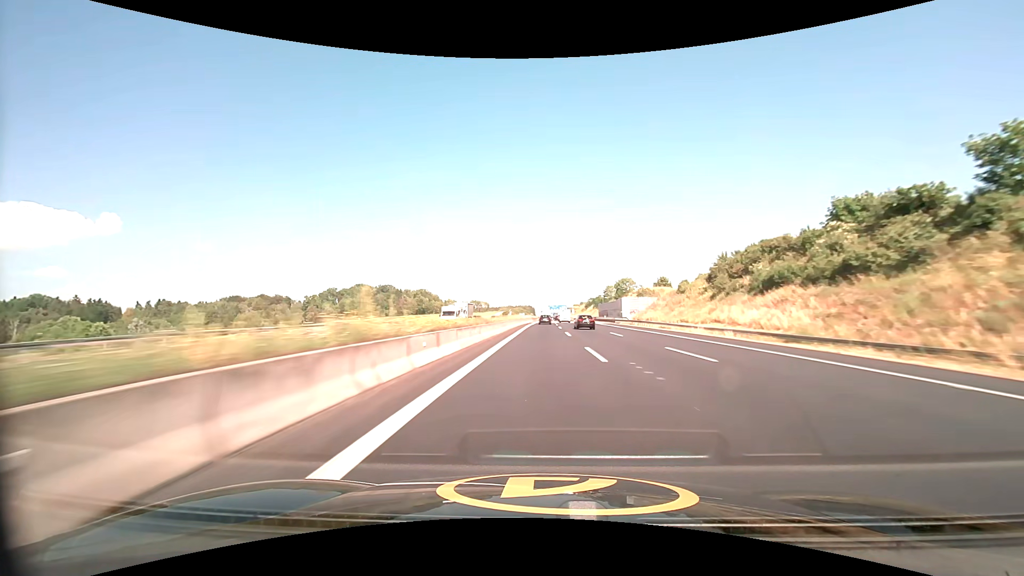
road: motorway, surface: asphalt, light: Day
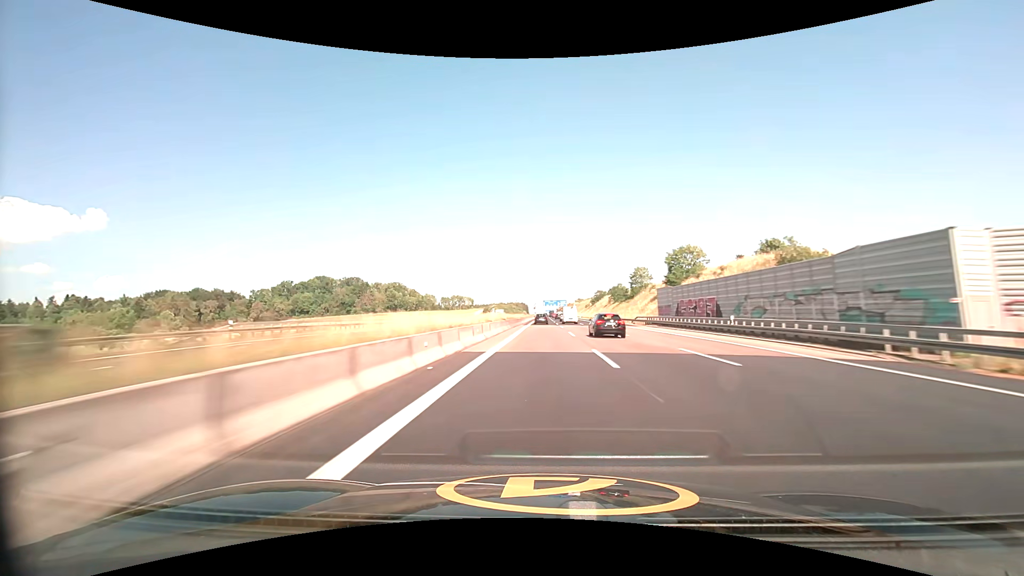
(+0.5, +73.5) m; +1°
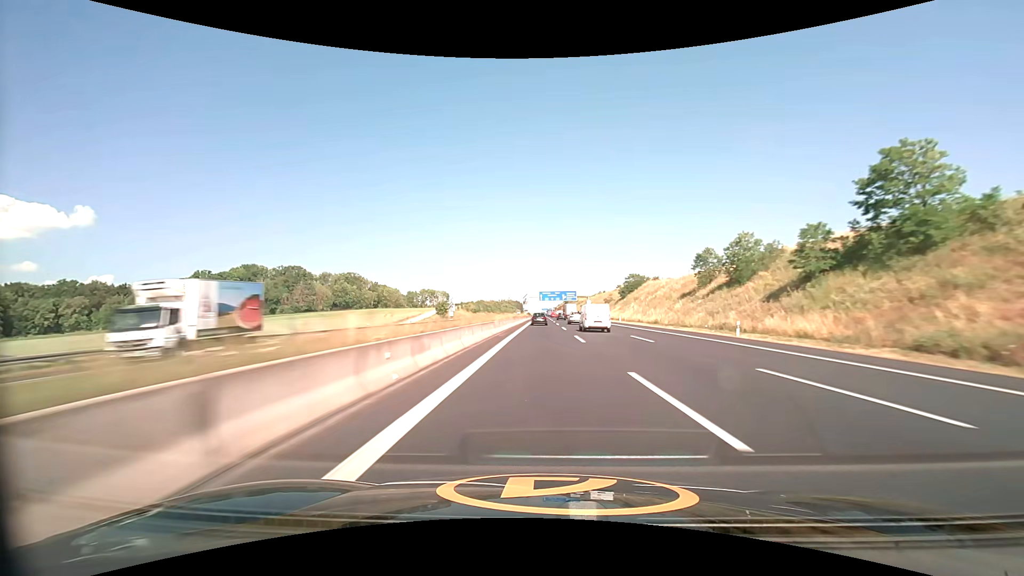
(+0.4, +97.0) m; +1°
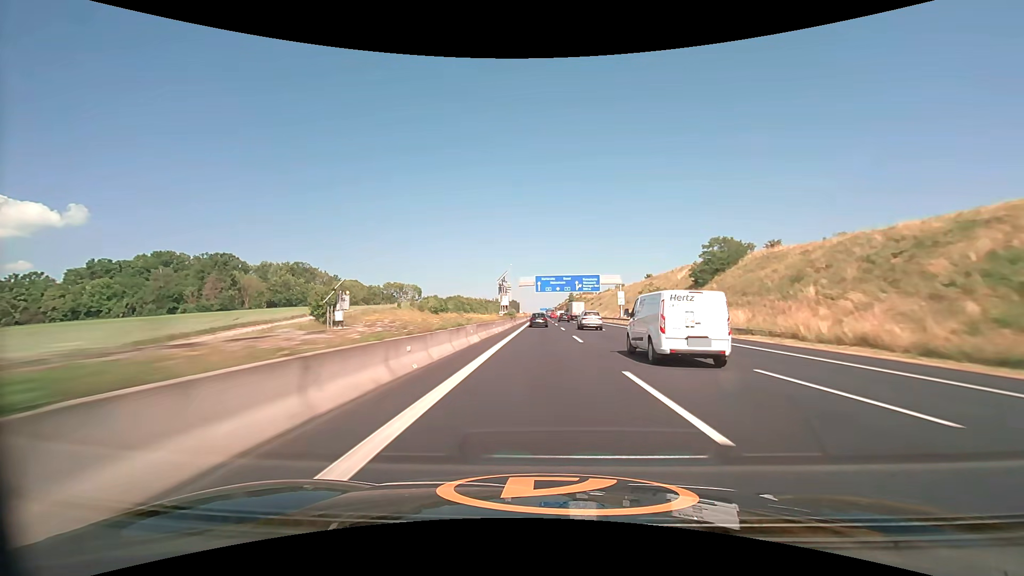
(+0.1, +71.5) m; 0°
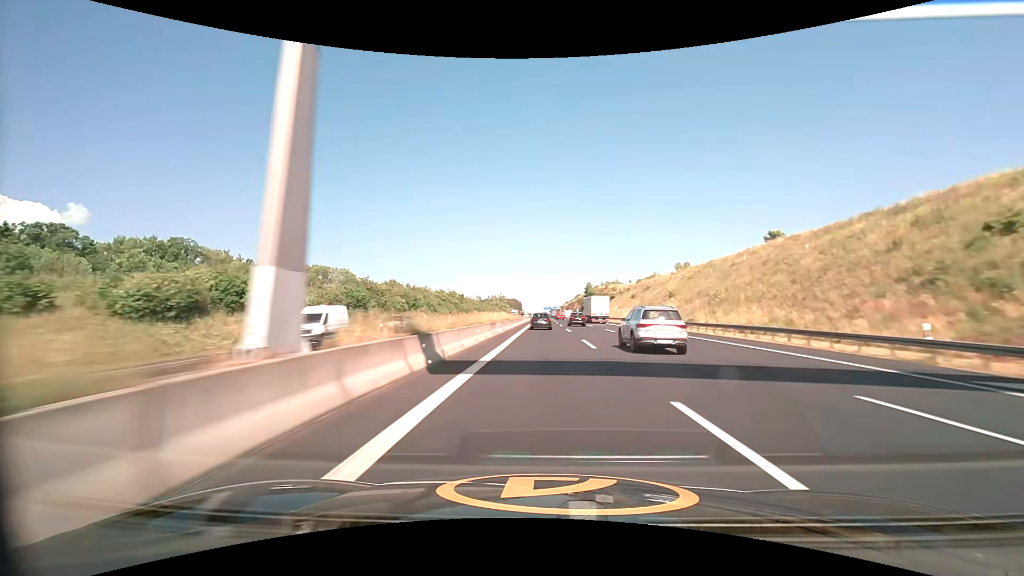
(-0.1, +93.5) m; 0°
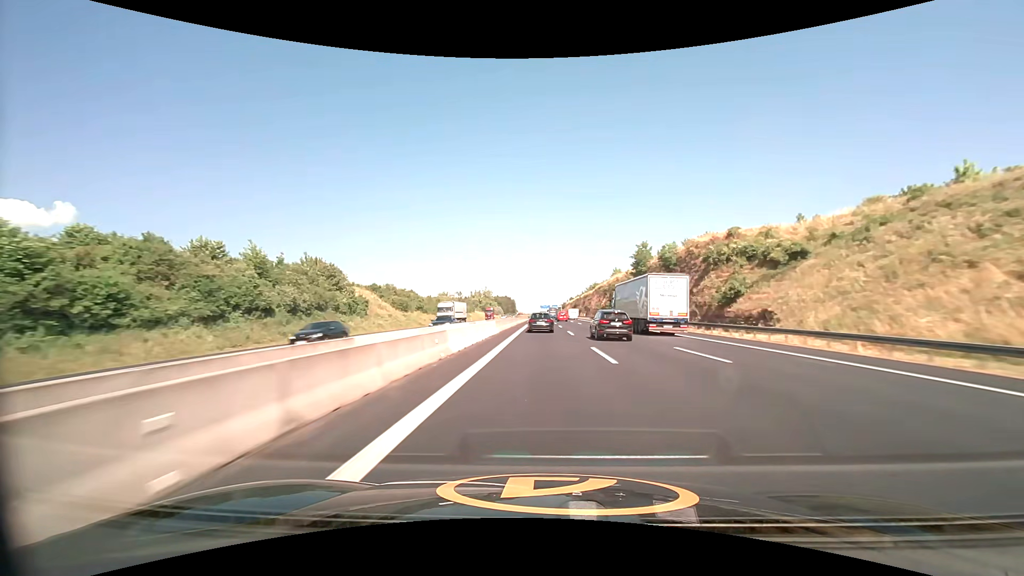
(+0.5, +113.4) m; 0°
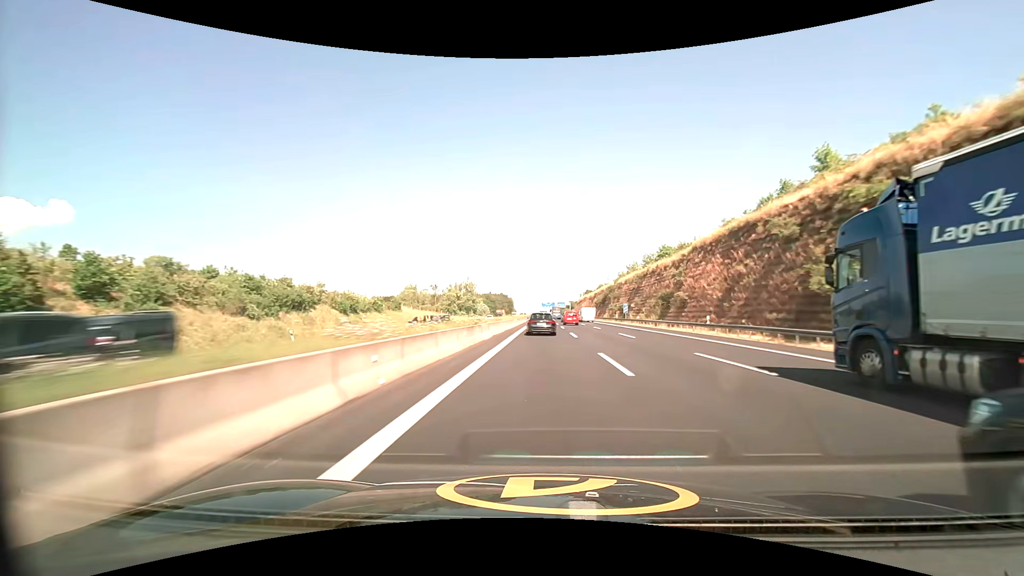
(+0.1, +110.5) m; 0°
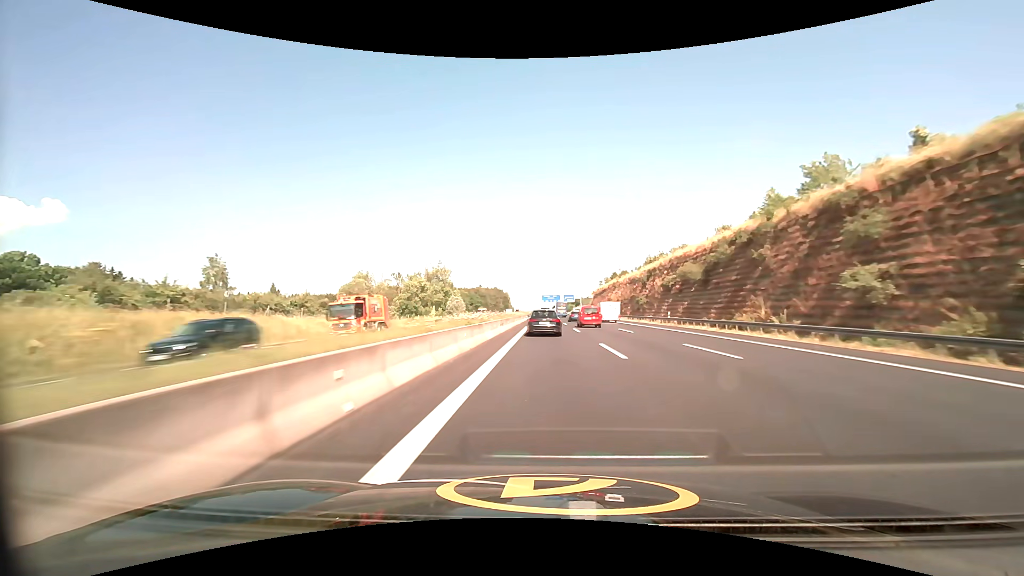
(-0.1, +86.3) m; 0°
(0, +10) (0, +20) (0, +30) (0, +40) (0, +50) (0, +60) (0, +70) (0, +80) (0, +90) (0, +100) m
